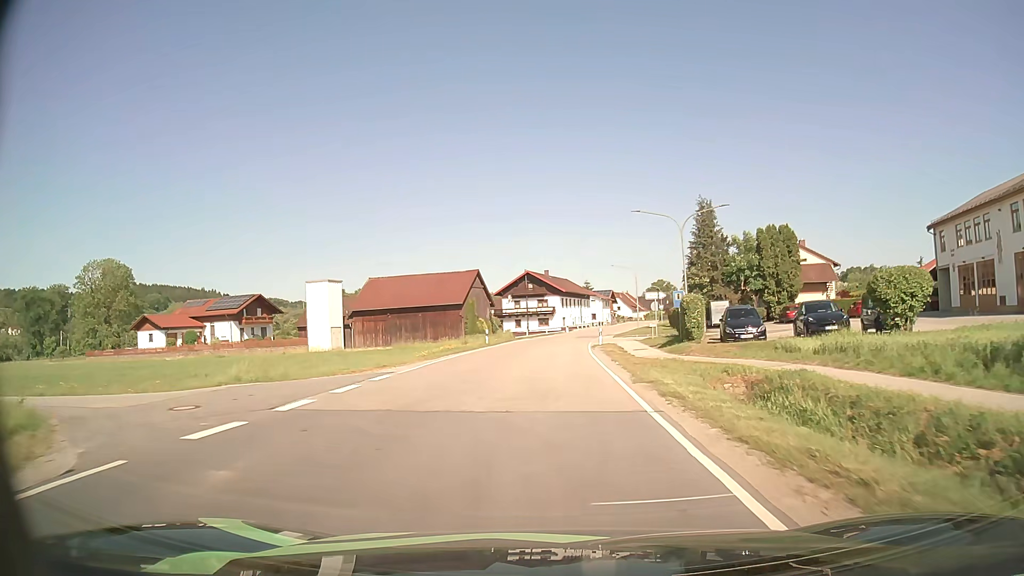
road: secondary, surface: asphalt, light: Day
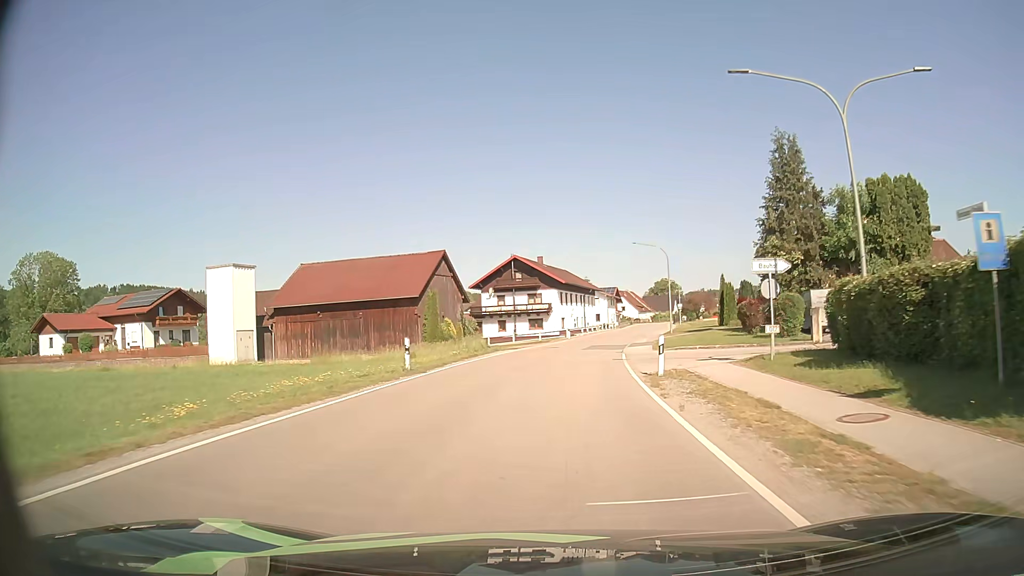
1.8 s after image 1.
(+0.1, +23.3) m; 0°
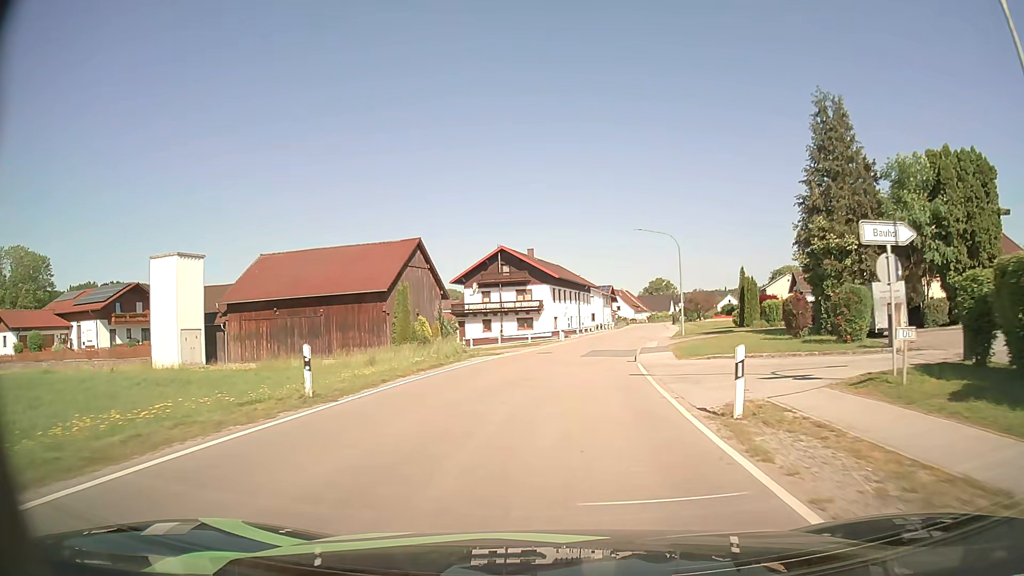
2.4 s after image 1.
(0.0, +7.9) m; +1°
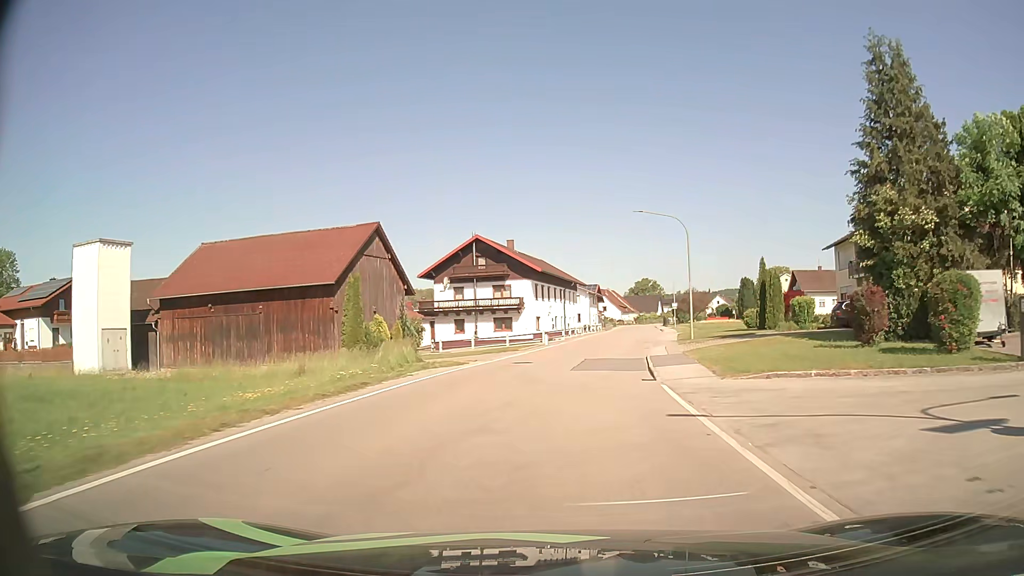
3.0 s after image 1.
(+0.1, +8.0) m; +1°
